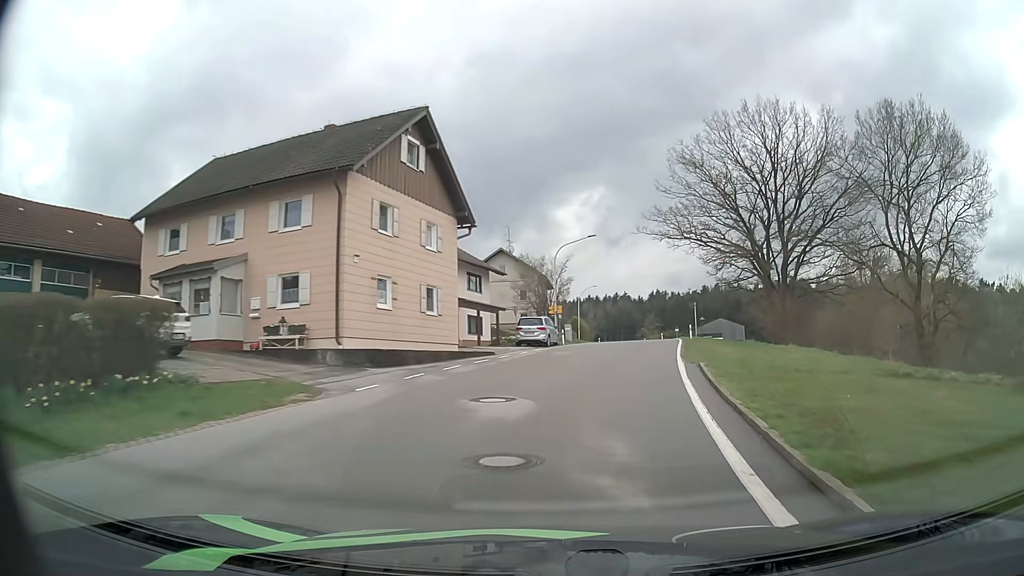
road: tertiary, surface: asphalt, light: Day
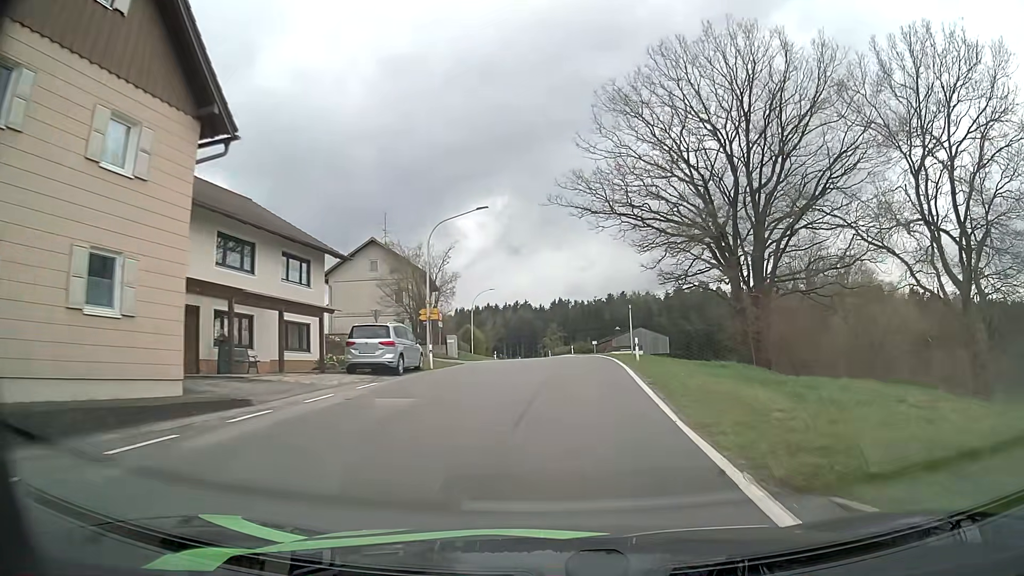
(+1.3, +15.0) m; +9°
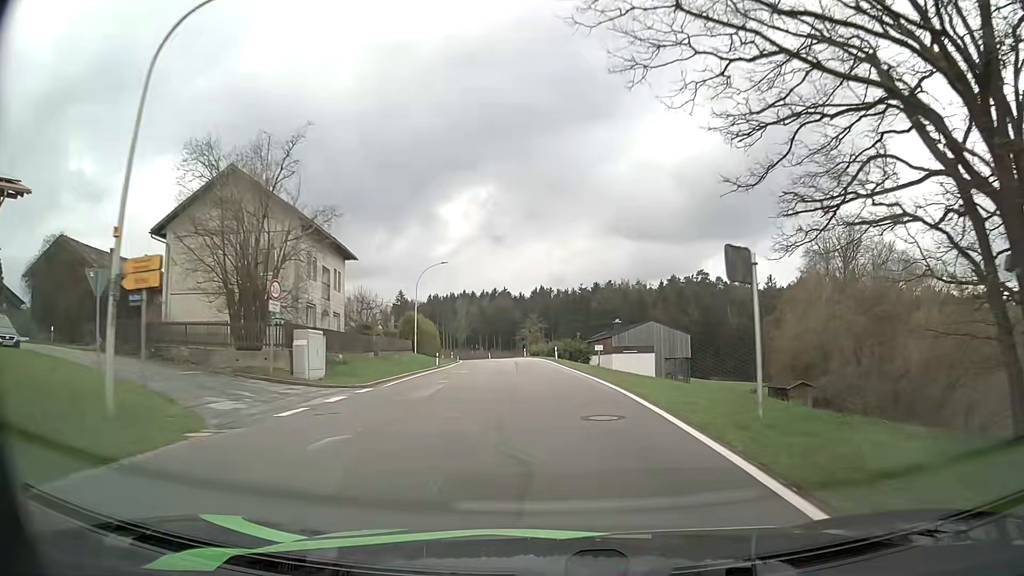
(+0.6, +23.8) m; +2°
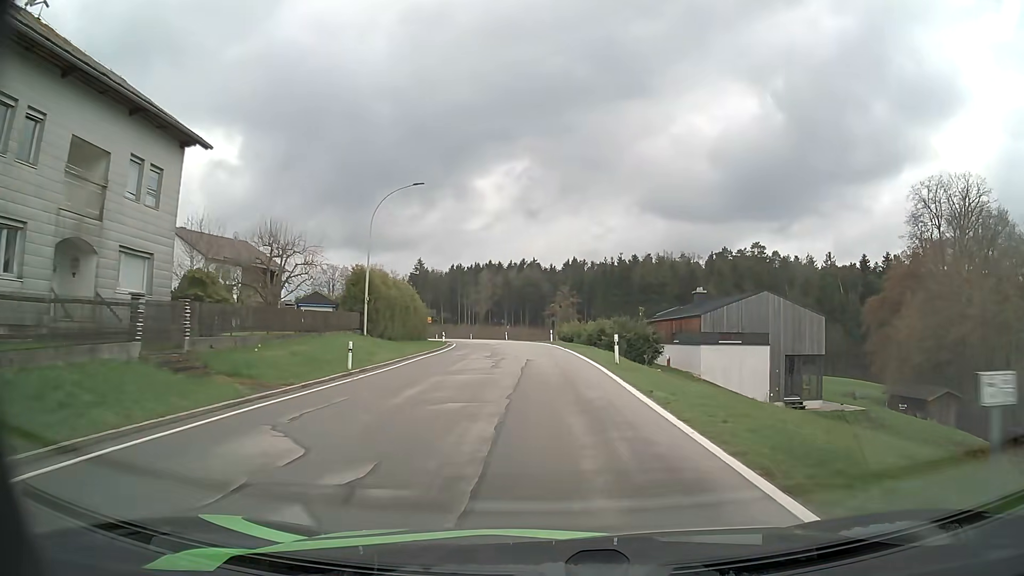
(-0.5, +24.3) m; -3°
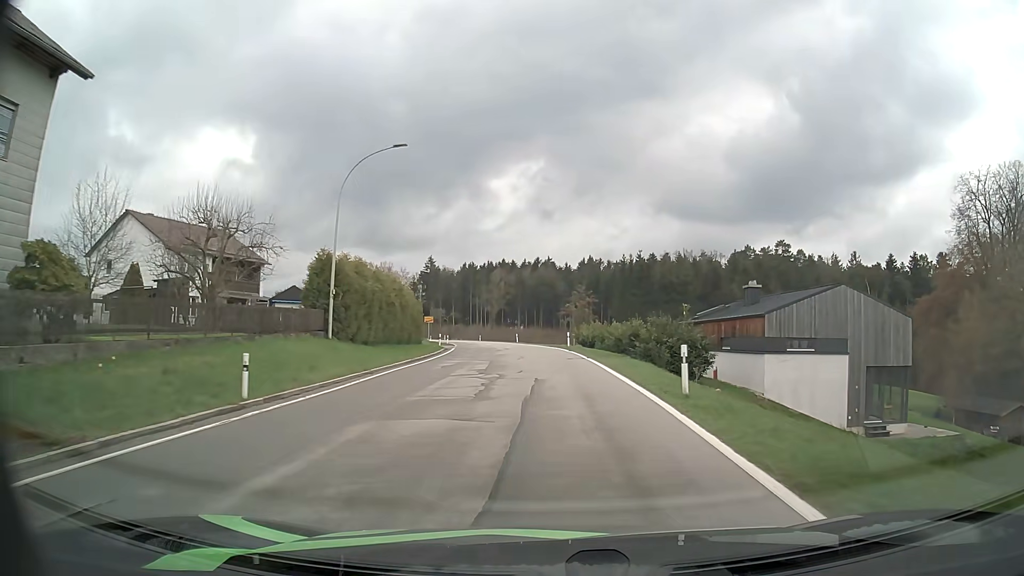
(-0.1, +7.9) m; -1°
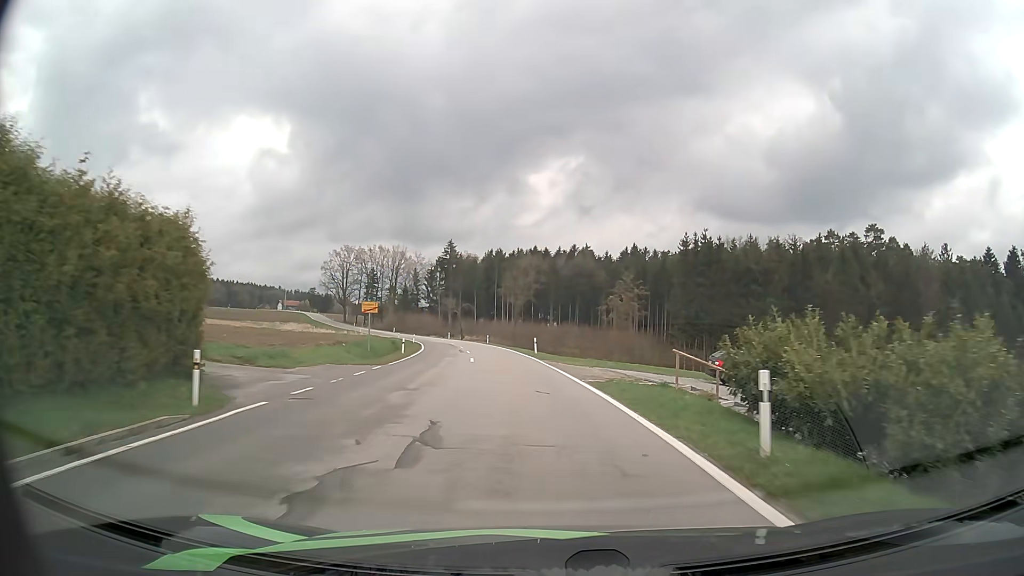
(-0.6, +32.8) m; -3°
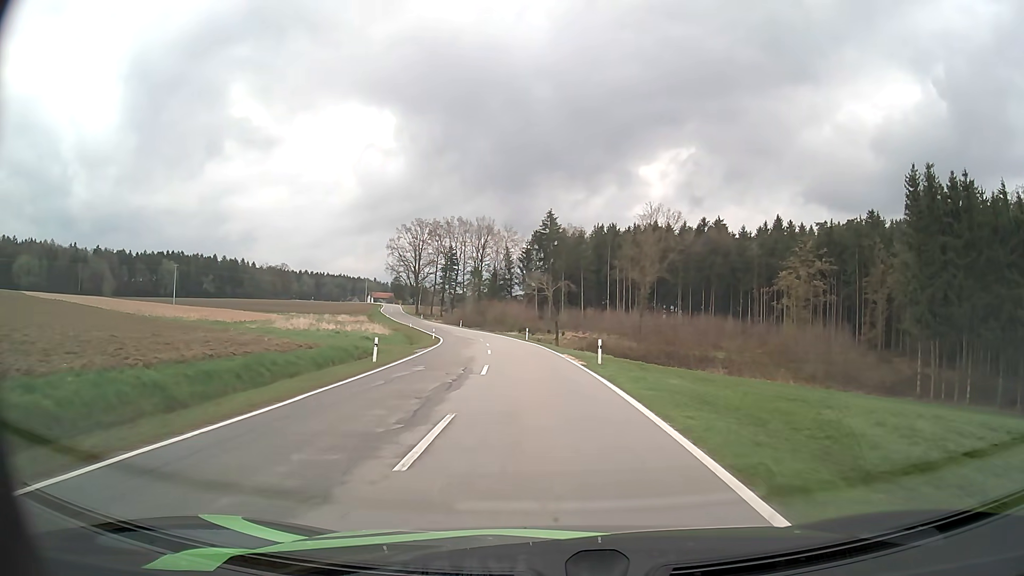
(-3.9, +44.8) m; -10°
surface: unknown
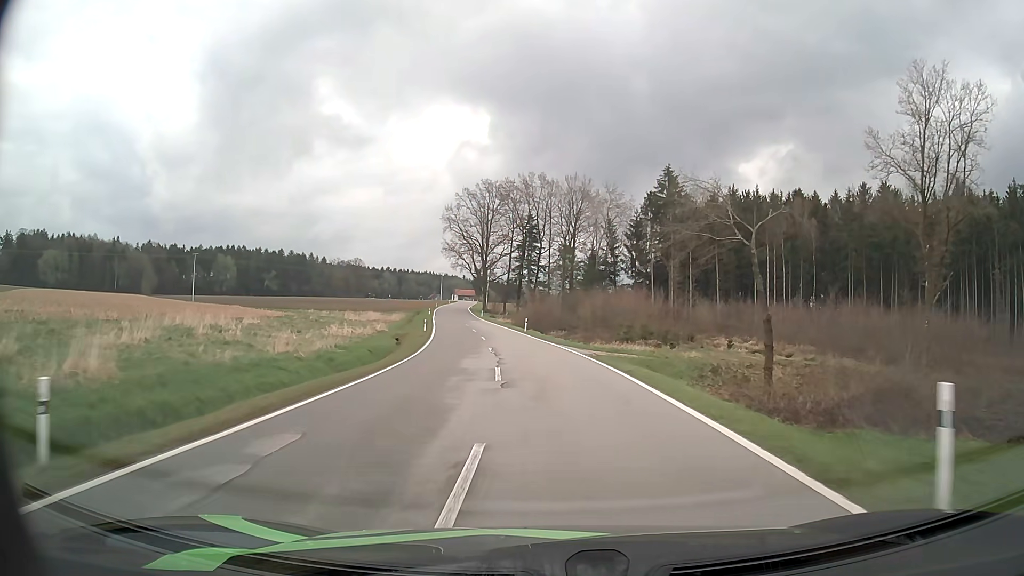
(-3.5, +48.2) m; -8°
(0, +10) (-1, +20) (-1, +30) (-2, +40) (-4, +50) (-5, +60) (-7, +69) (-9, +79) (-11, +89) (-12, +99) m
